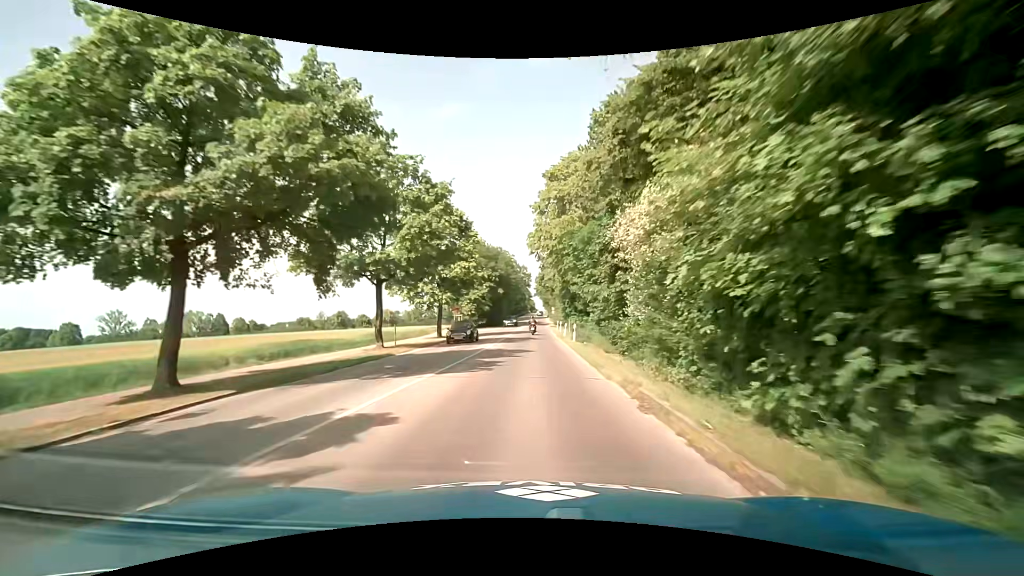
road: tertiary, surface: asphalt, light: Day
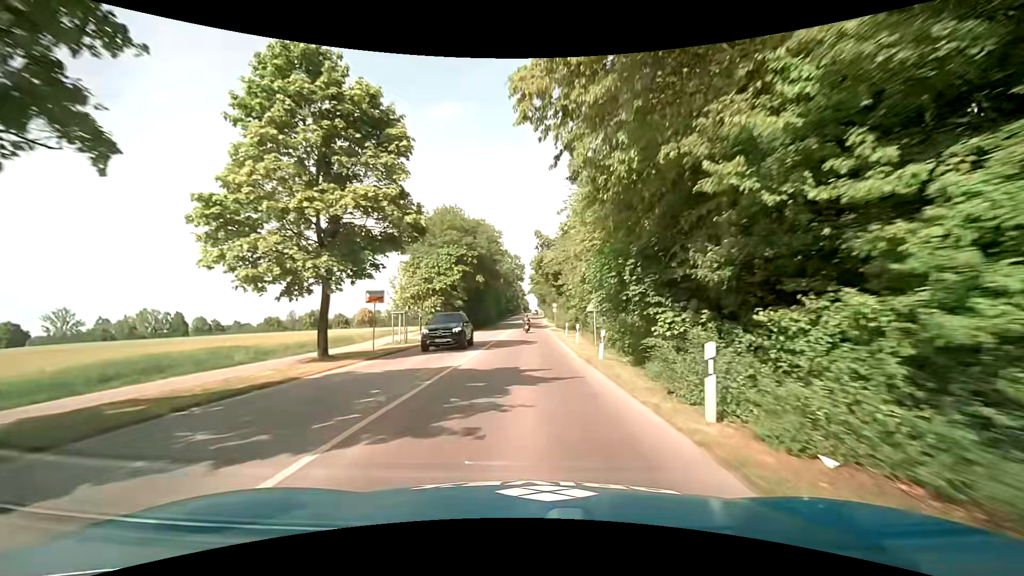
(+0.1, +23.7) m; +1°
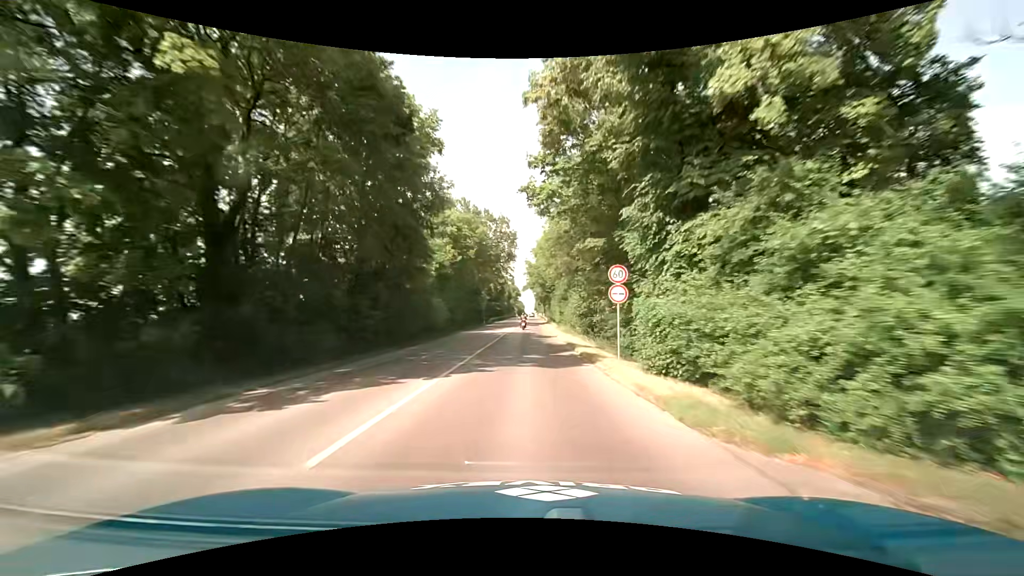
(+0.2, +46.0) m; 0°
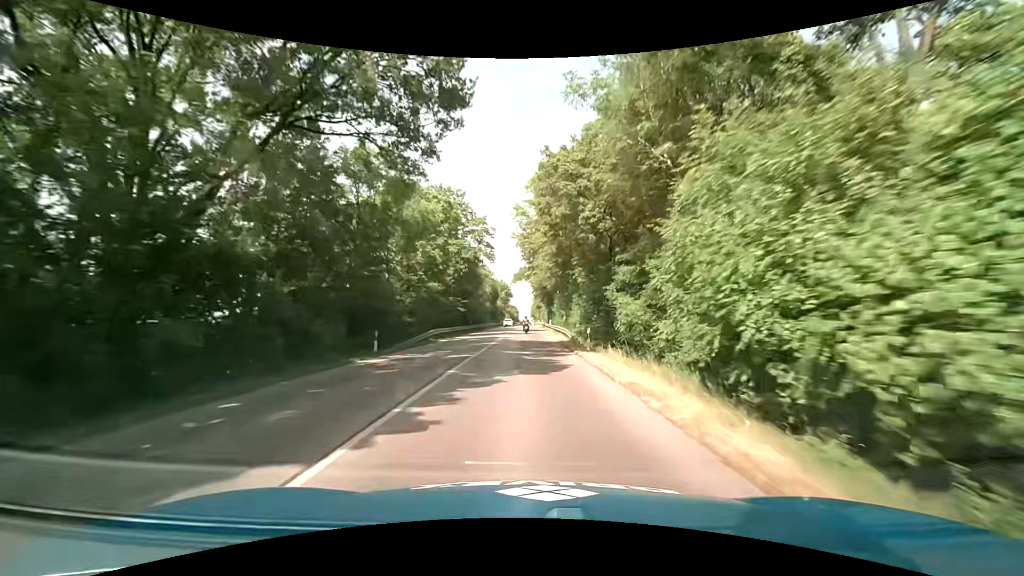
(+0.2, +49.6) m; +1°
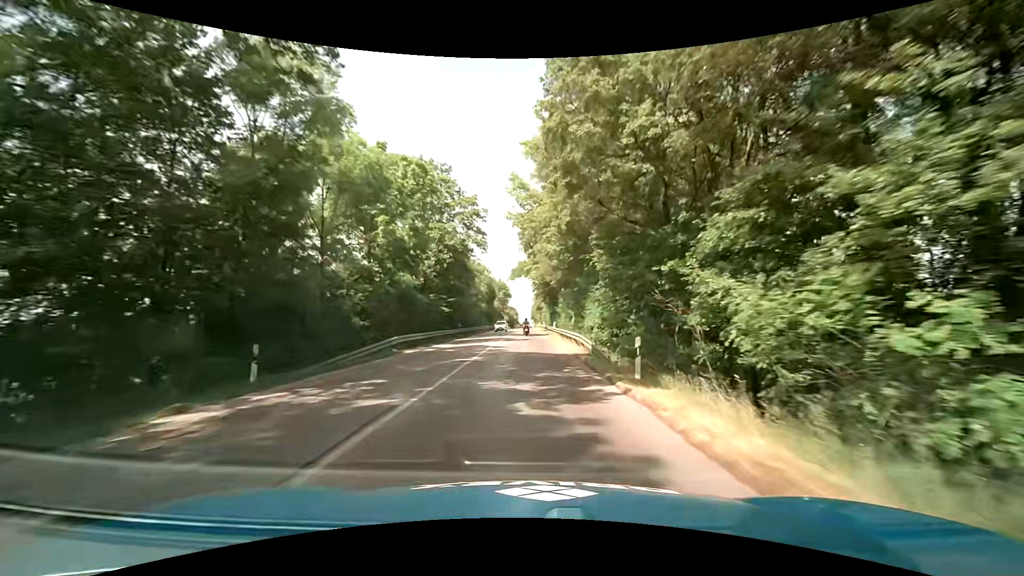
(-0.1, +9.7) m; 0°
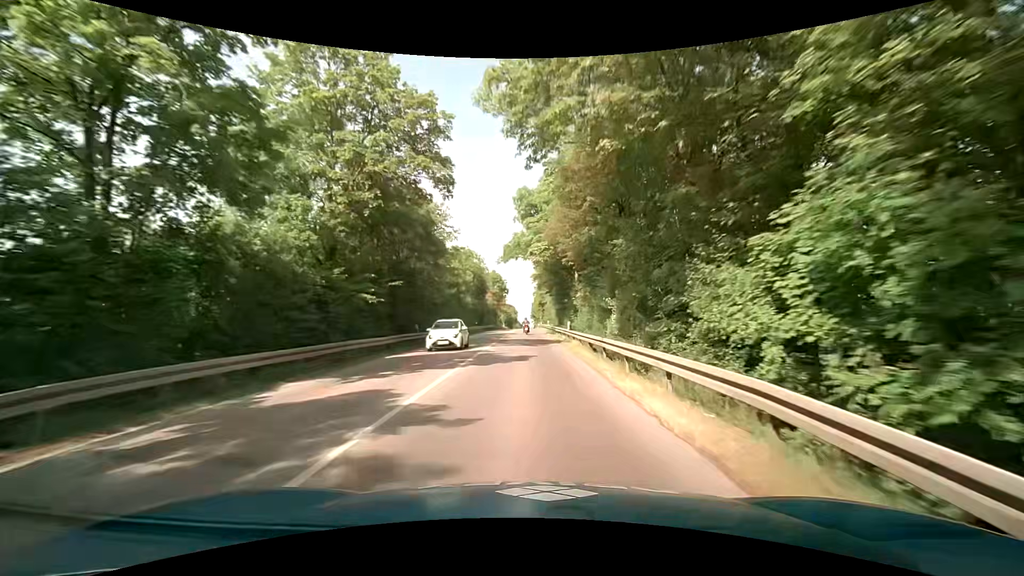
(0.0, +19.2) m; -1°
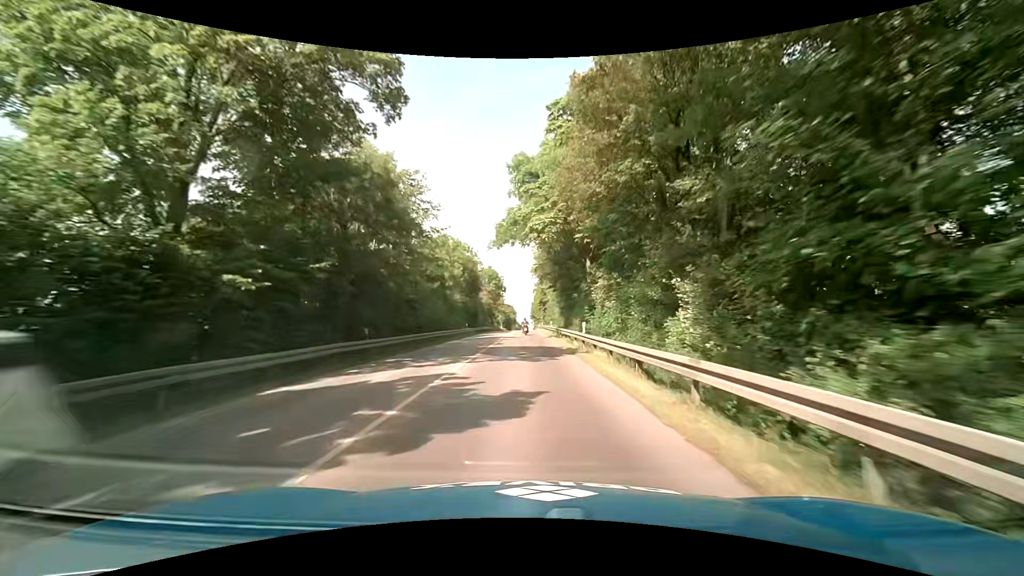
(+0.1, +9.6) m; +1°
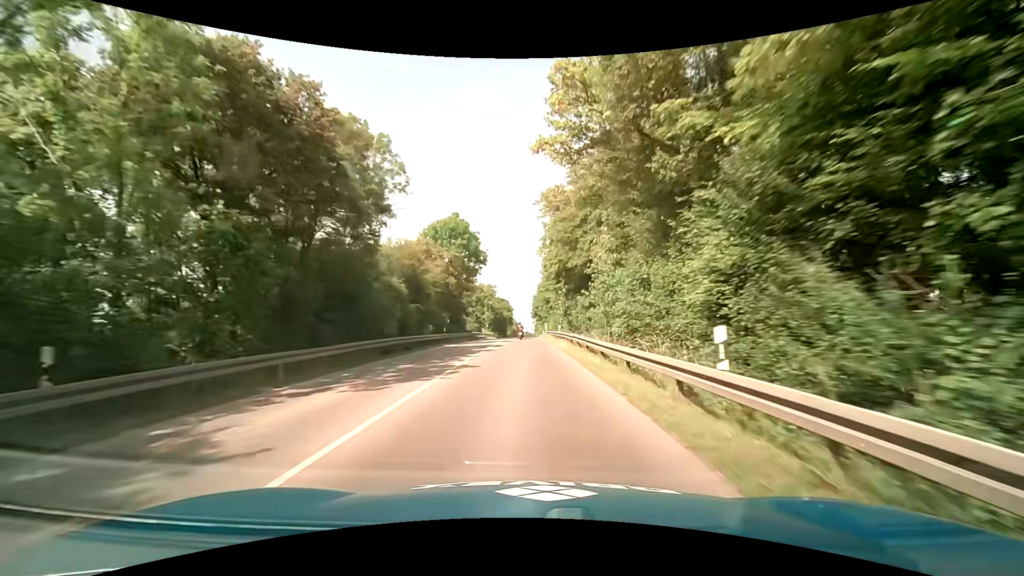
(-0.2, +47.9) m; -1°
(0, +10) (0, +20) (0, +30) (0, +40) (0, +50) (0, +60) (0, +70) (0, +80) (0, +90) (0, +100) m
